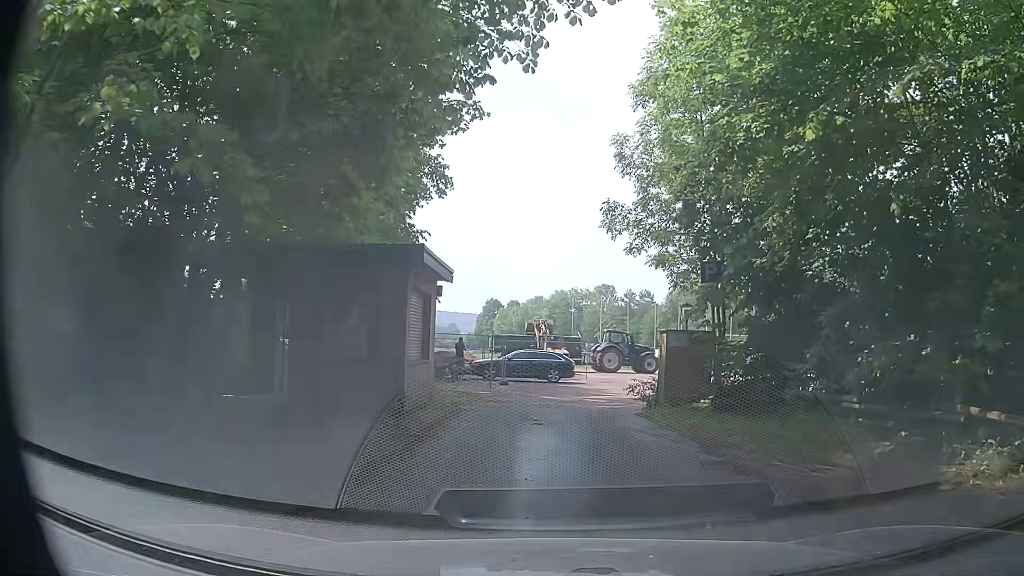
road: service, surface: asphalt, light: Day
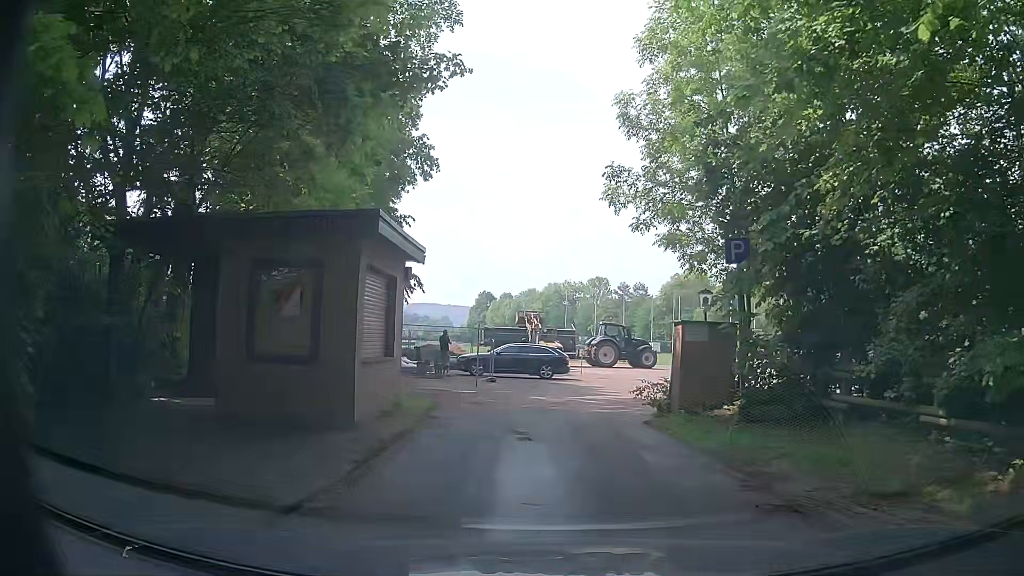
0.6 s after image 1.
(0.0, +2.3) m; +3°
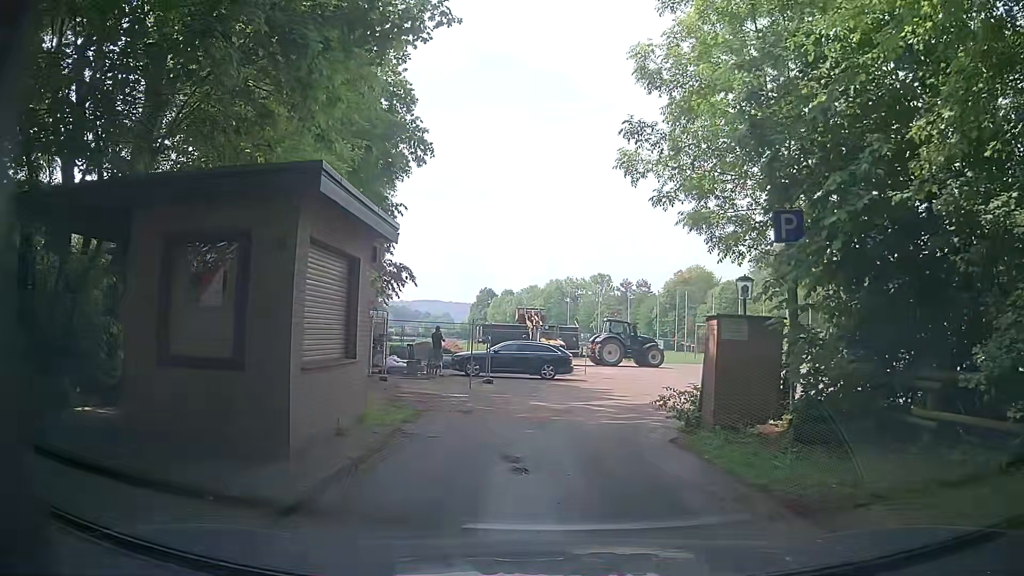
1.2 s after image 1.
(0.0, +2.2) m; -1°
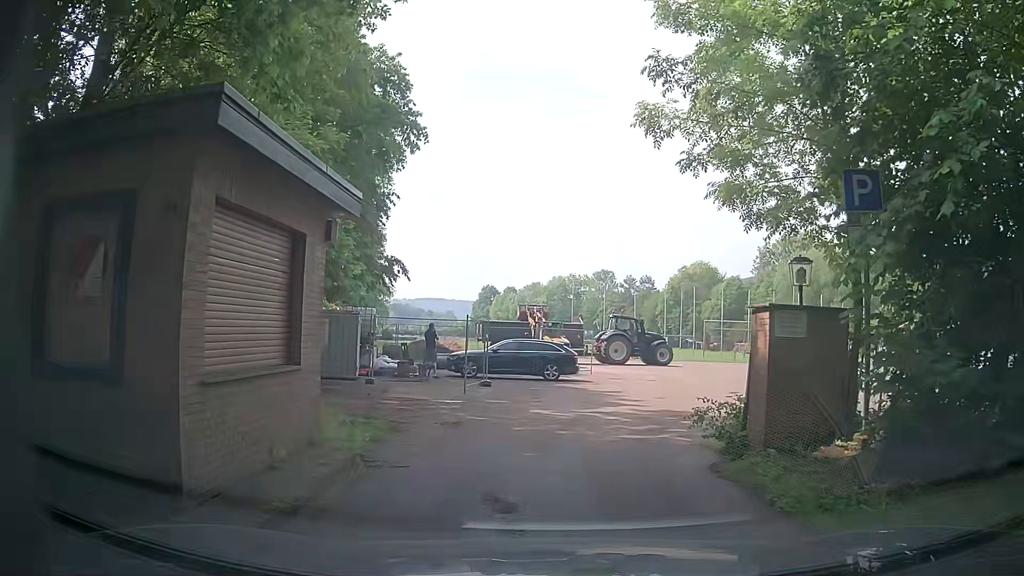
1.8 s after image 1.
(-0.1, +2.0) m; 0°
